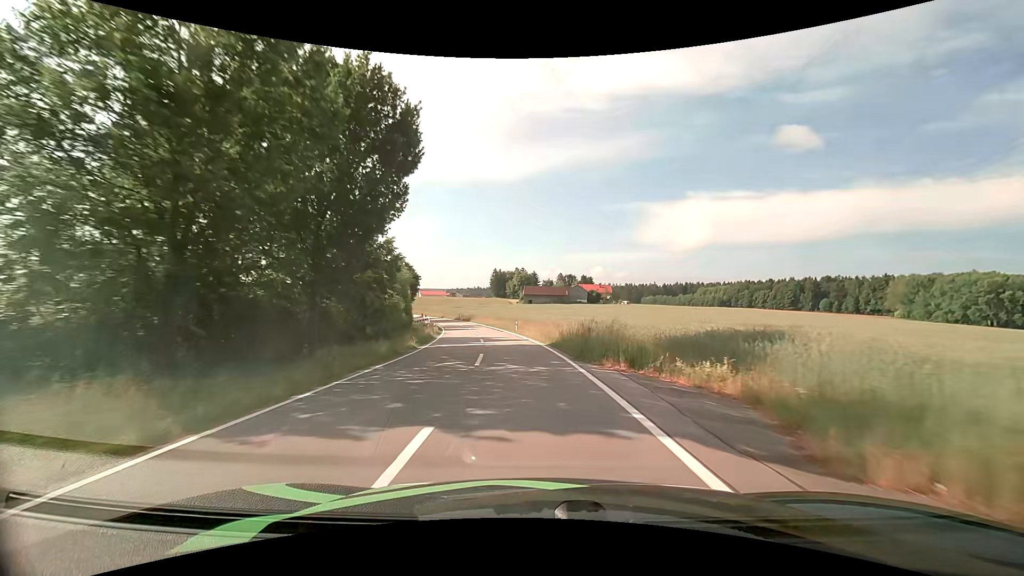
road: tertiary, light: Day
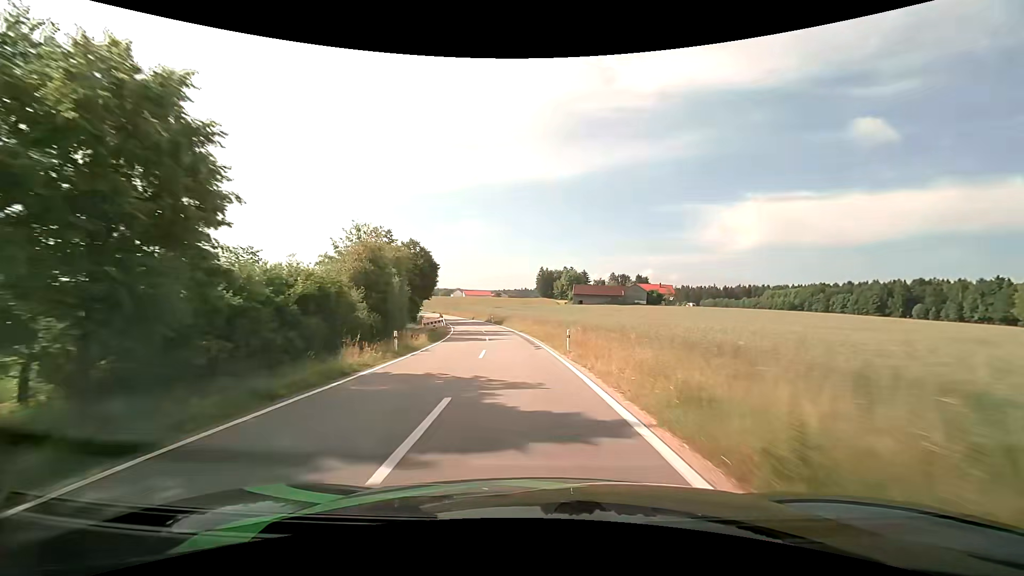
(-1.0, +21.7) m; -5°
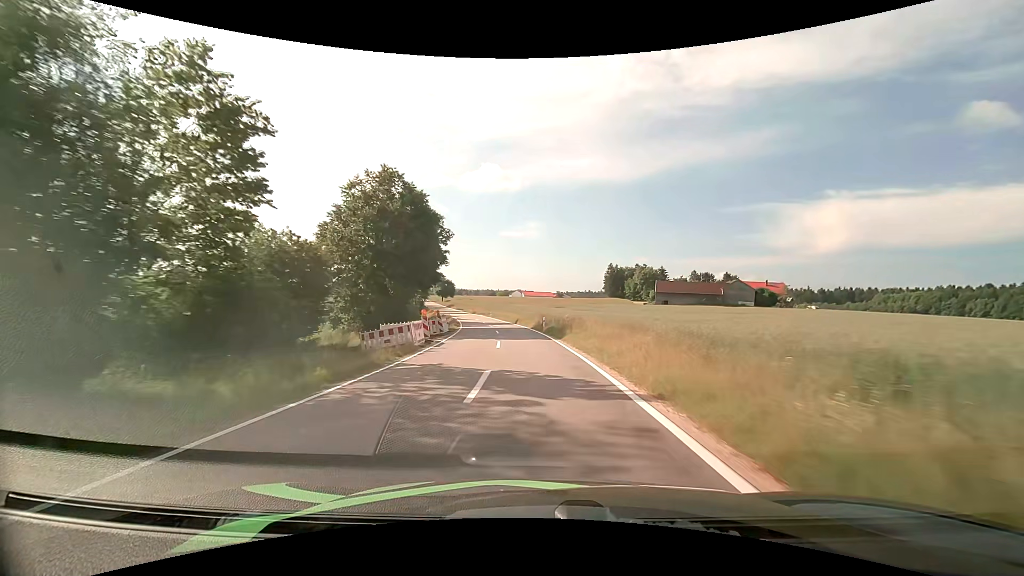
(-2.3, +33.5) m; -7°
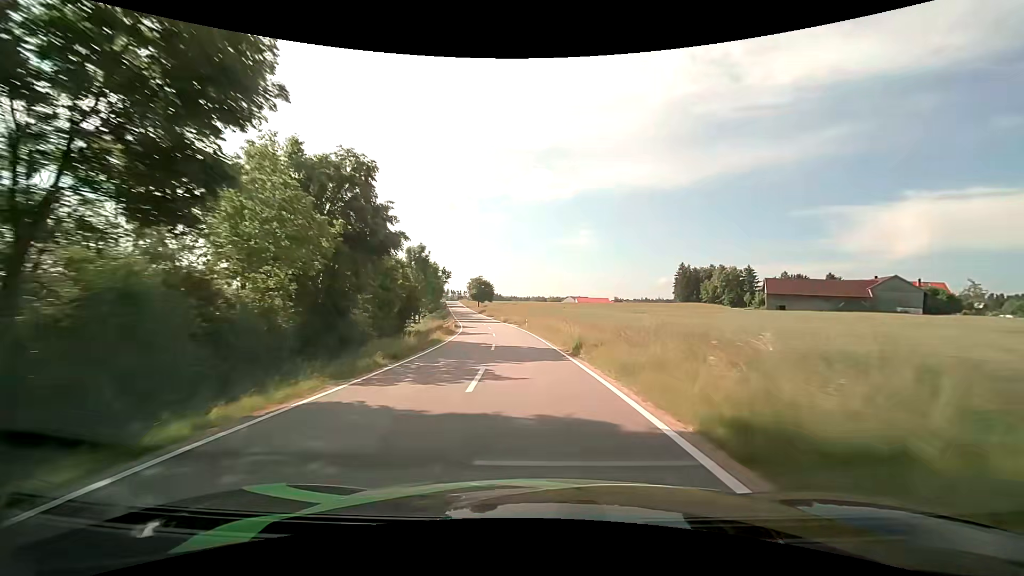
(-1.7, +35.1) m; -6°
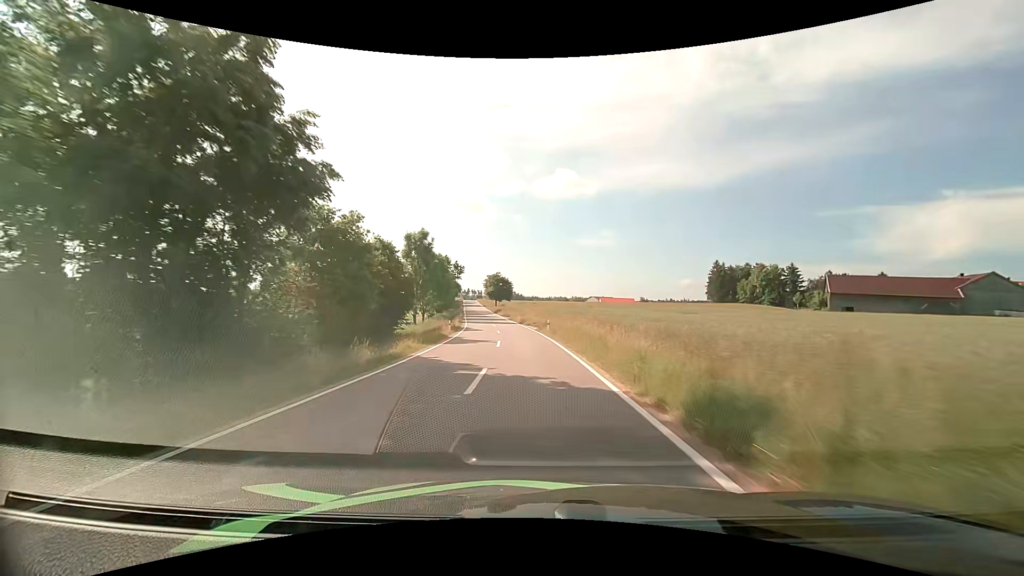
(-0.3, +12.2) m; -3°
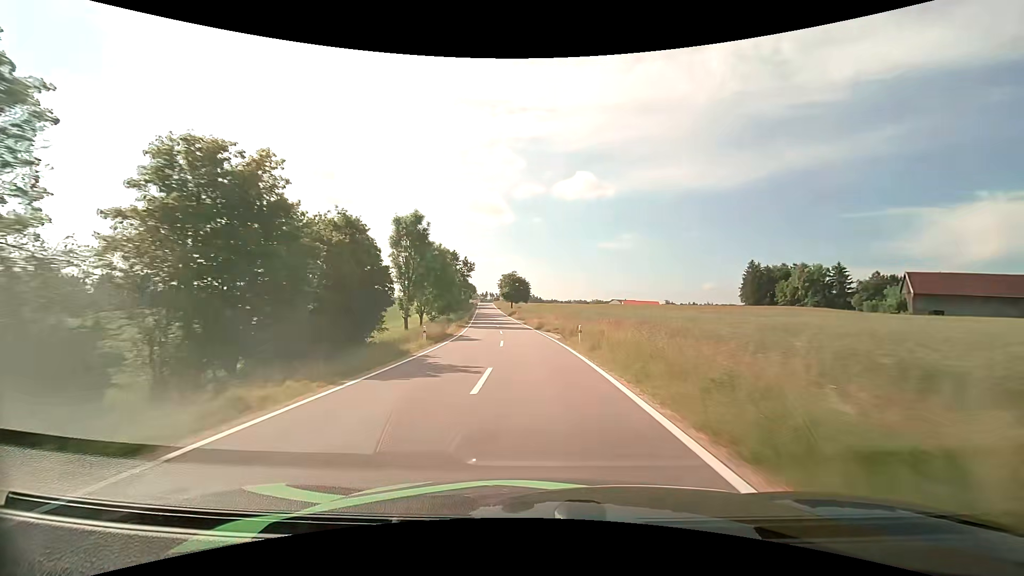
(-0.3, +12.6) m; -2°
(0, +10) (0, +20) (-1, +30) (-2, +40) (-3, +50) (-4, +60) (-5, +70) (-6, +80) (-8, +90) (-9, +100) m
